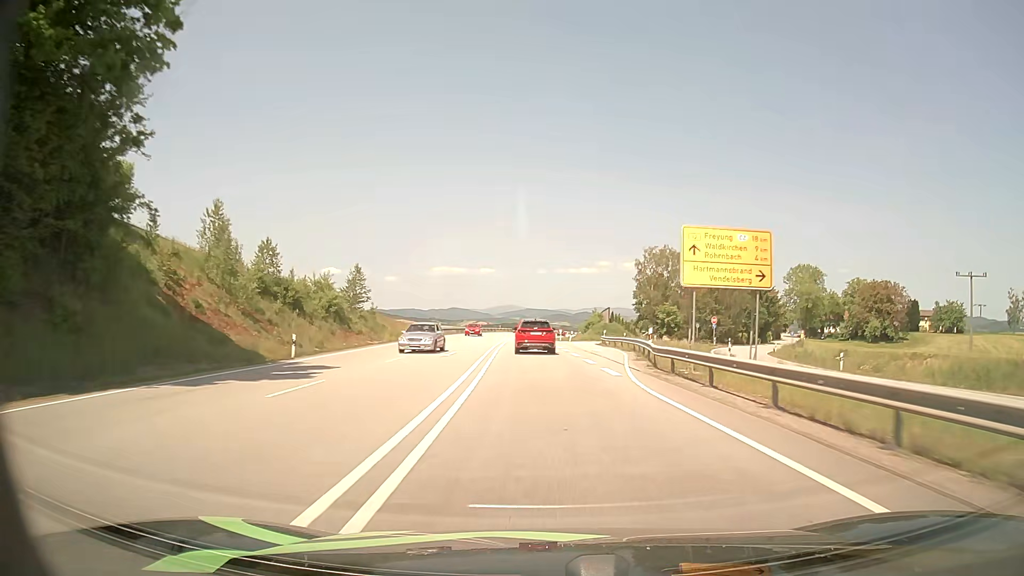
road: primary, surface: asphalt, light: Day
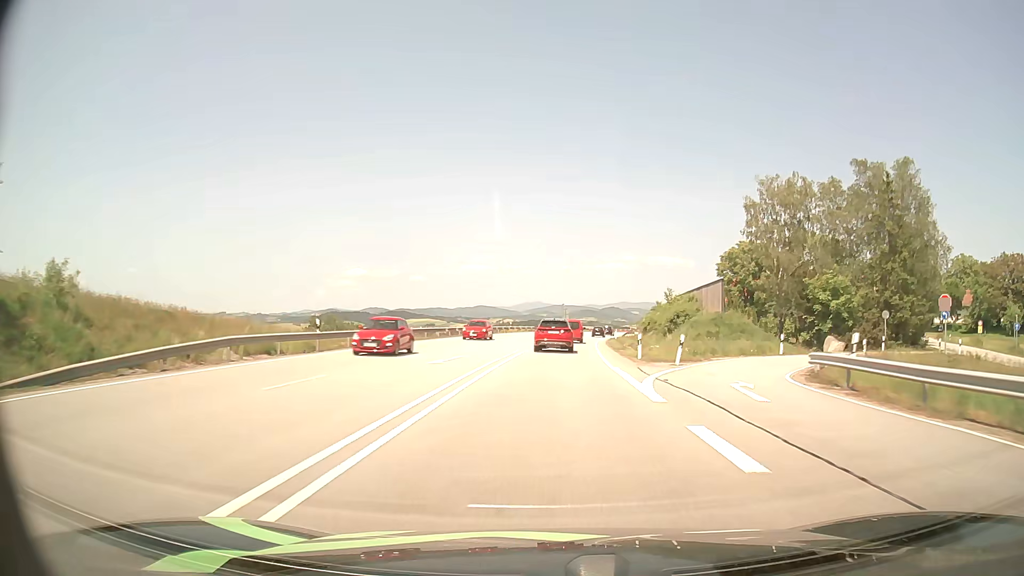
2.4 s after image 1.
(-1.4, +48.0) m; -2°
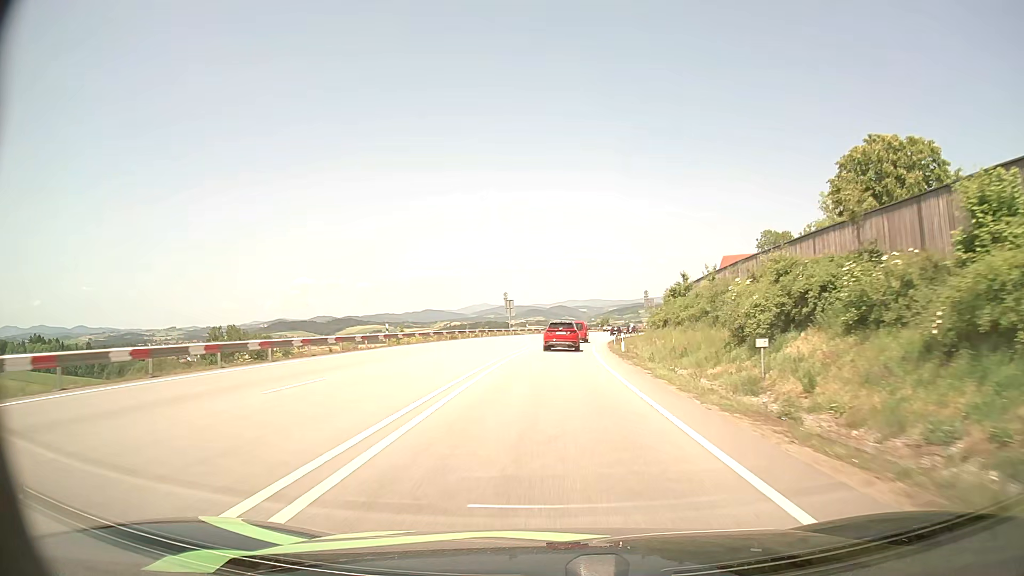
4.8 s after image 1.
(+1.5, +47.9) m; +4°
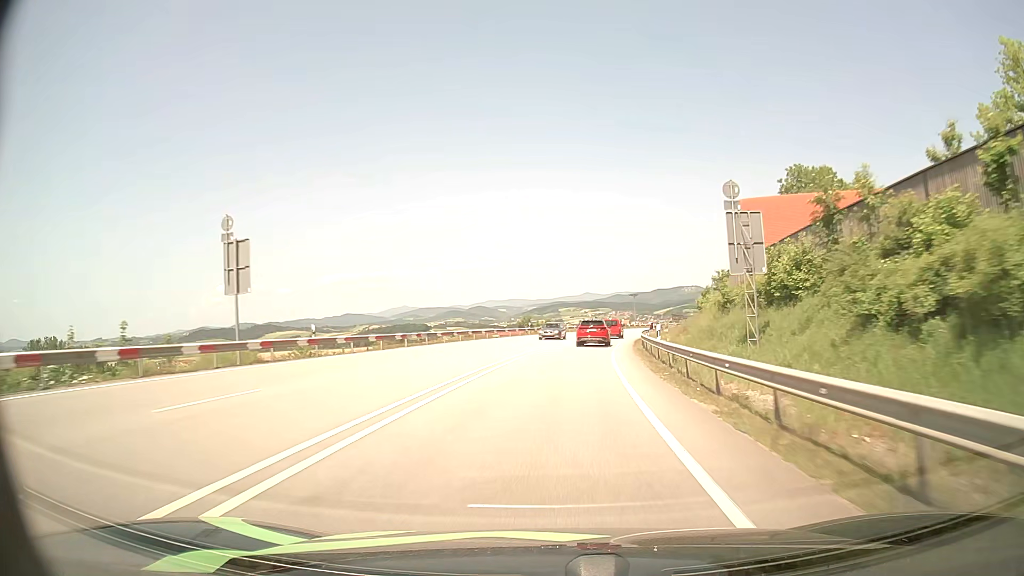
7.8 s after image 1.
(+3.5, +63.3) m; +6°
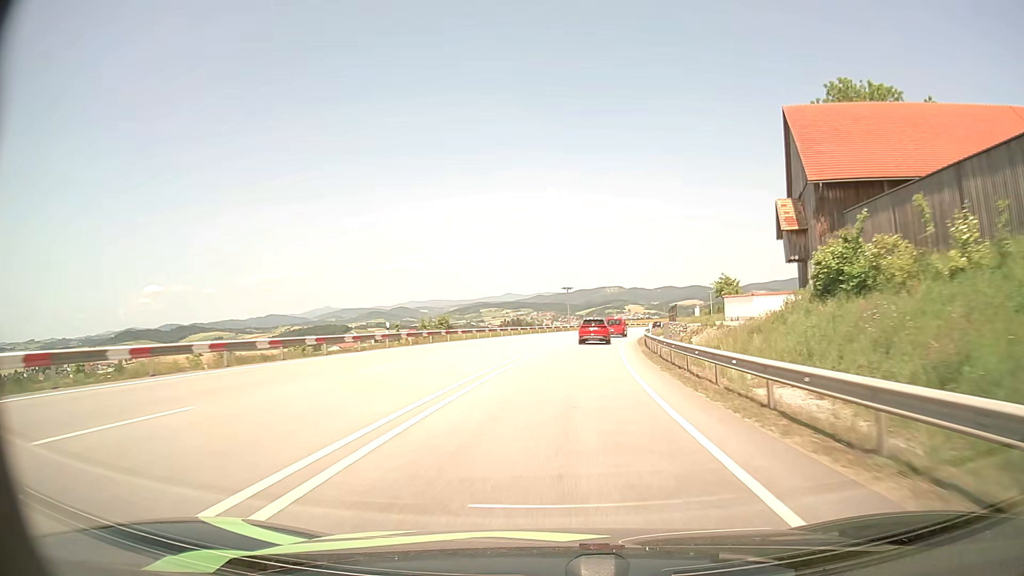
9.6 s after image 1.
(+2.4, +38.9) m; +7°
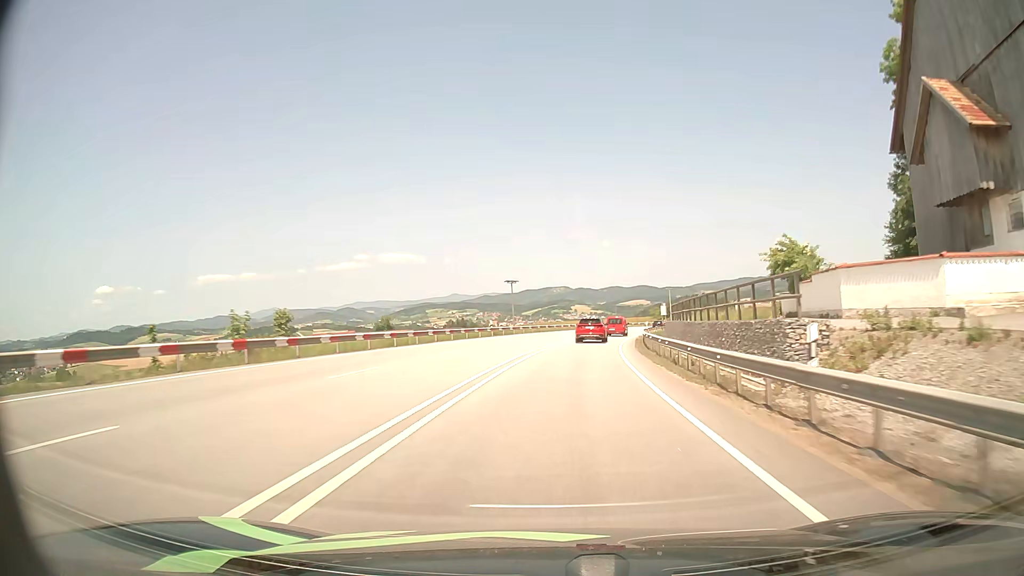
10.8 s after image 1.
(+1.0, +26.1) m; +4°
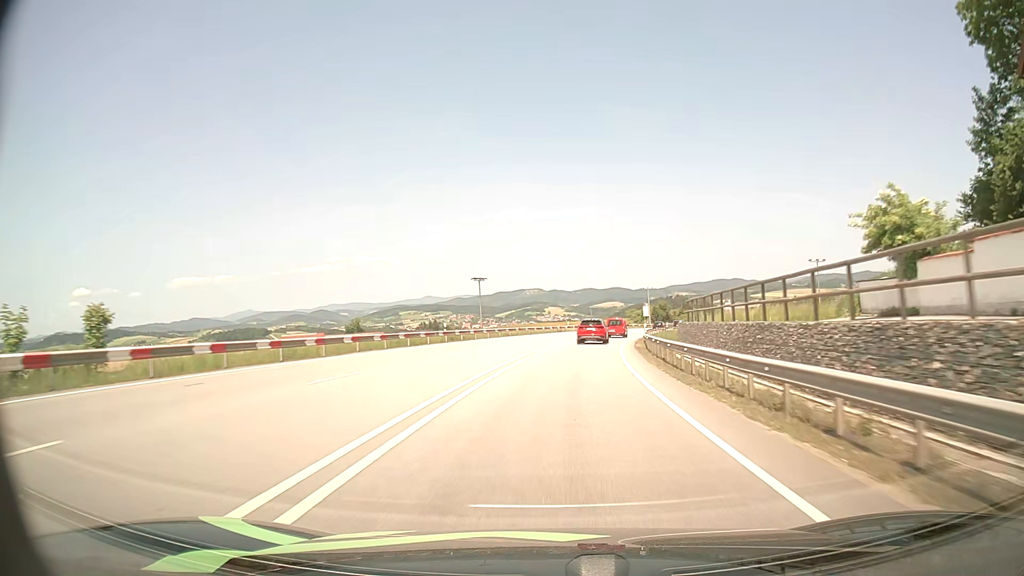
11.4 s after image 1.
(+0.3, +13.1) m; +2°
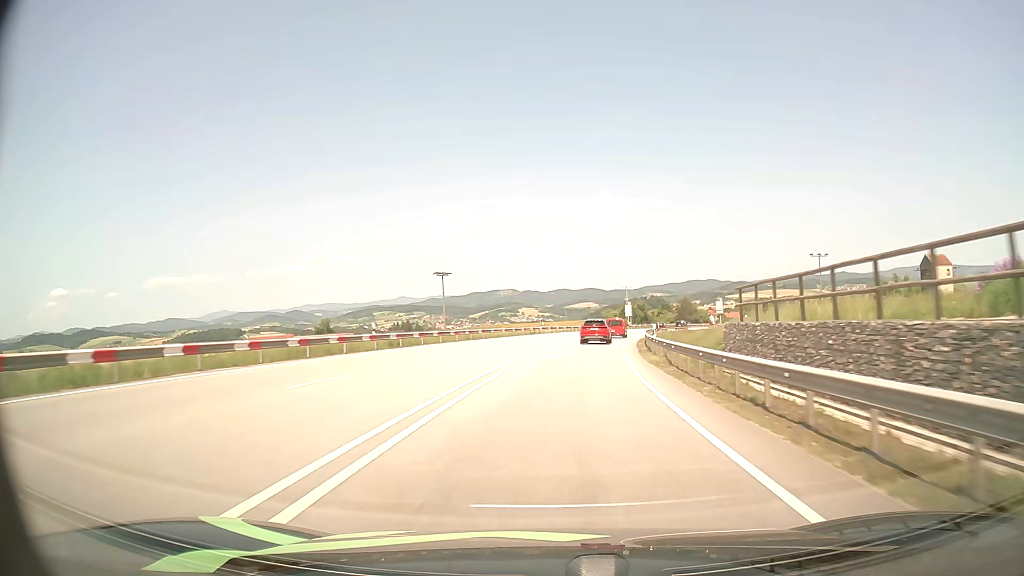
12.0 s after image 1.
(+0.3, +13.2) m; +2°
